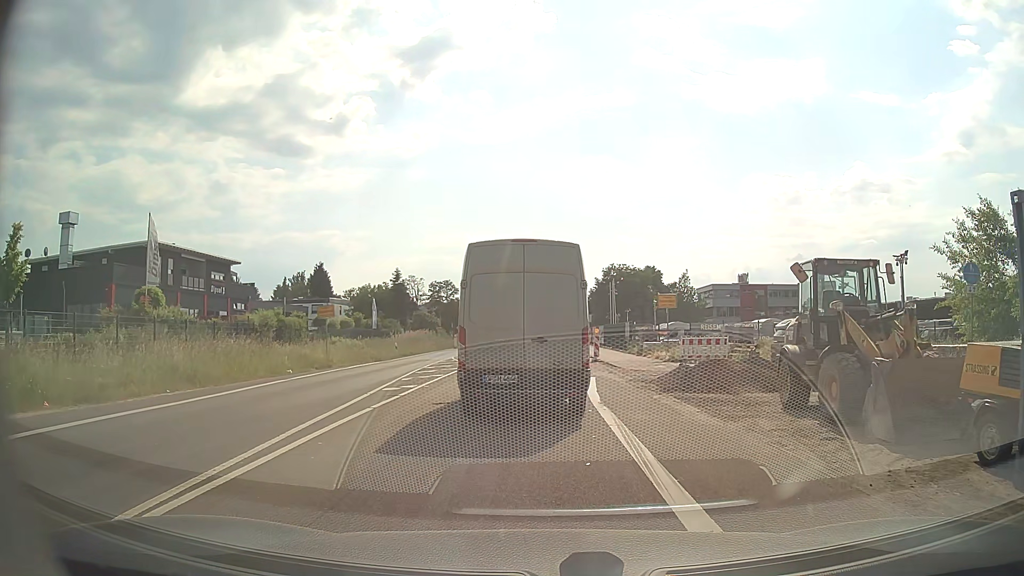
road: secondary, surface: asphalt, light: Day
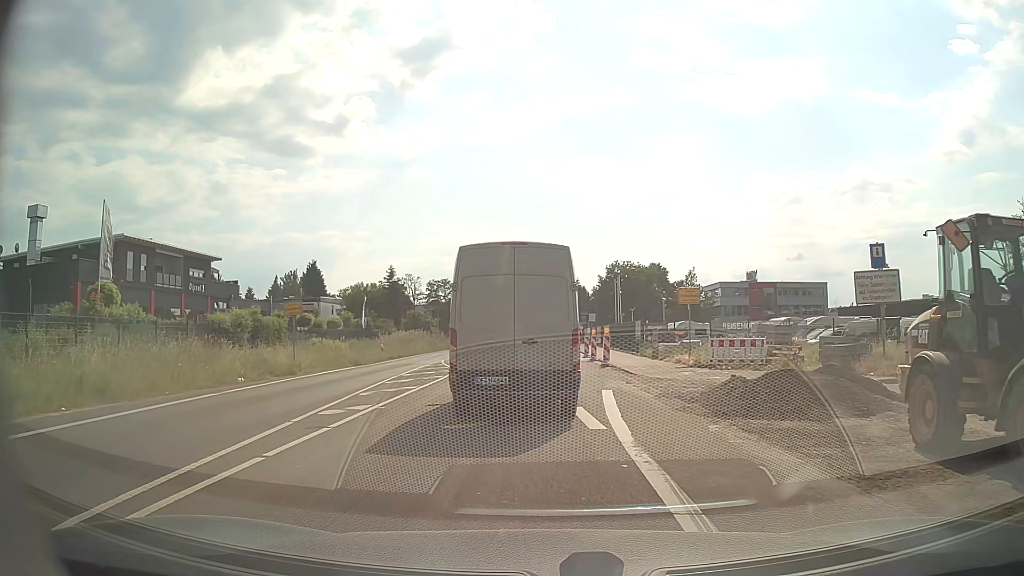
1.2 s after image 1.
(+0.1, +5.1) m; 0°
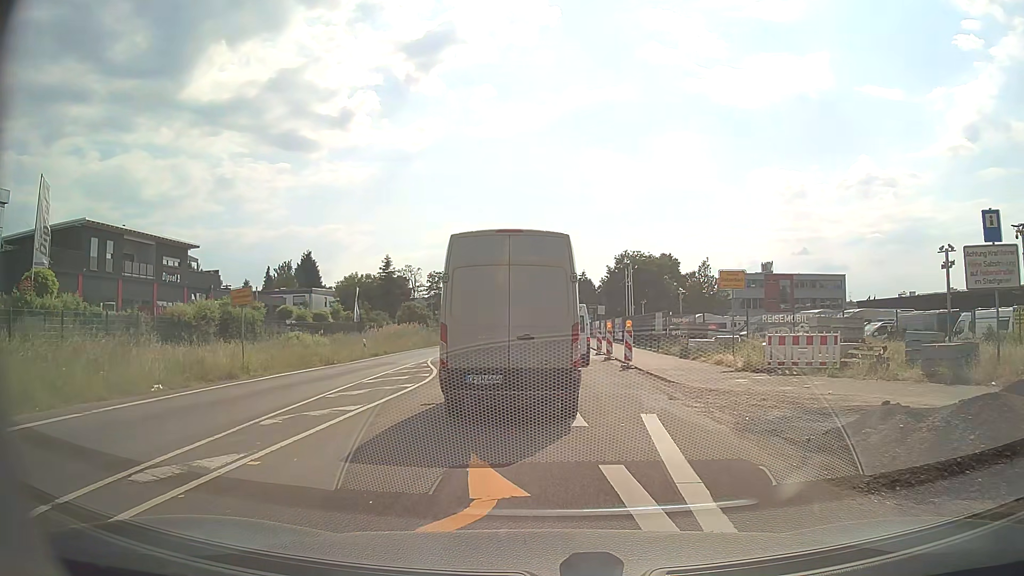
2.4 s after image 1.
(0.0, +5.9) m; 0°
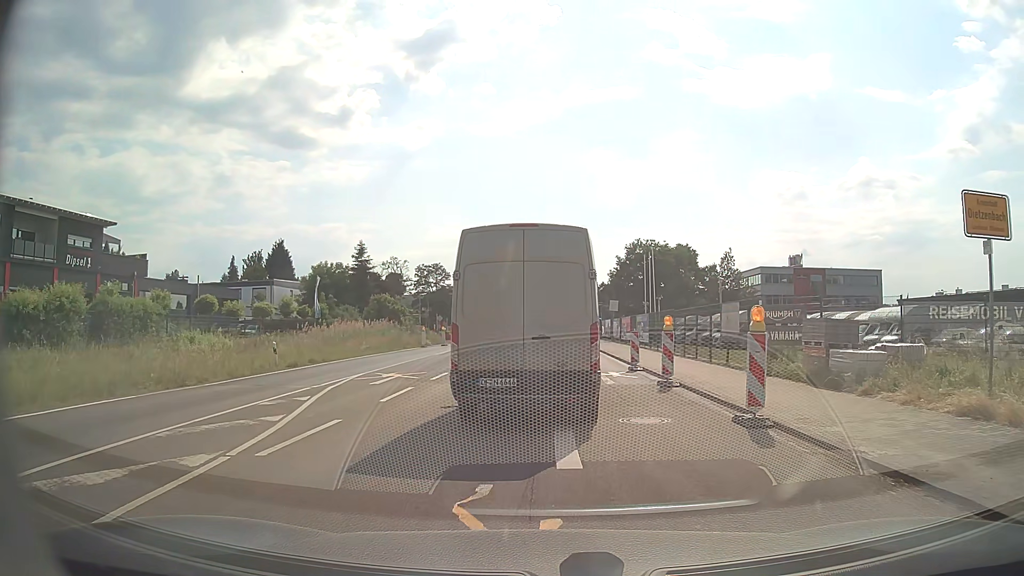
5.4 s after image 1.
(0.0, +14.2) m; 0°
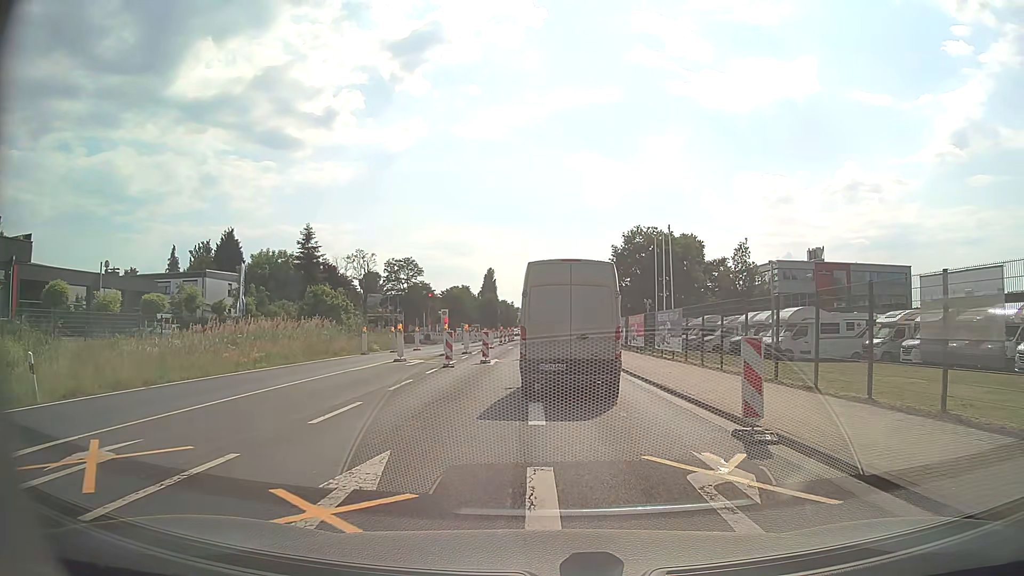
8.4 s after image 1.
(+0.3, +14.3) m; +2°
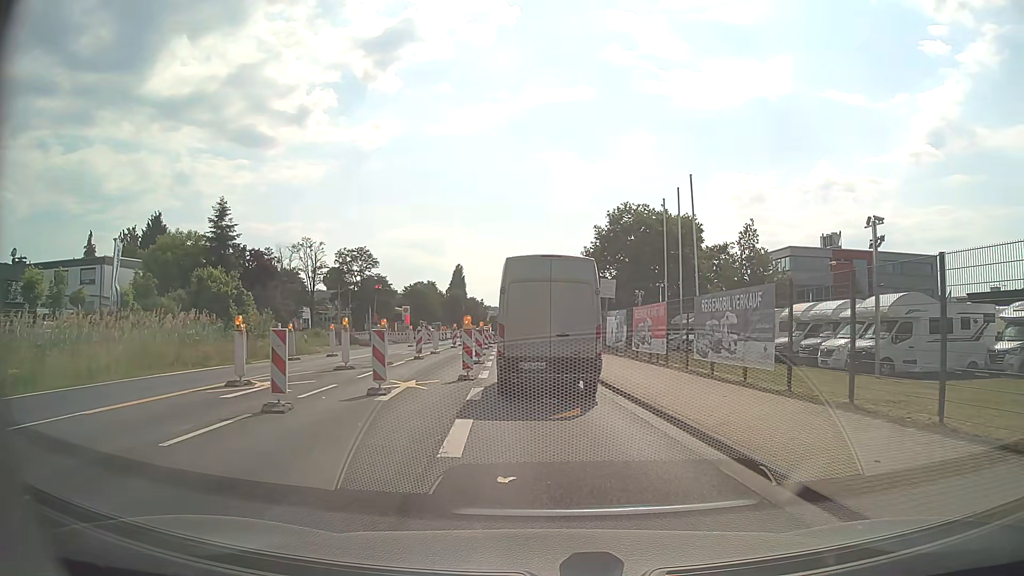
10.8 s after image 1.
(+0.2, +14.2) m; +2°
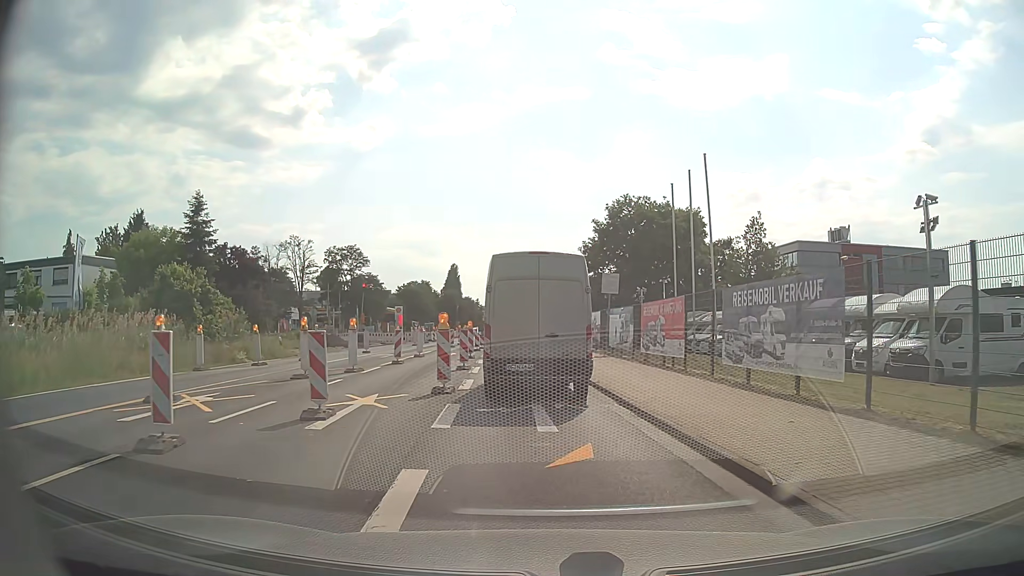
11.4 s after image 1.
(0.0, +3.6) m; 0°
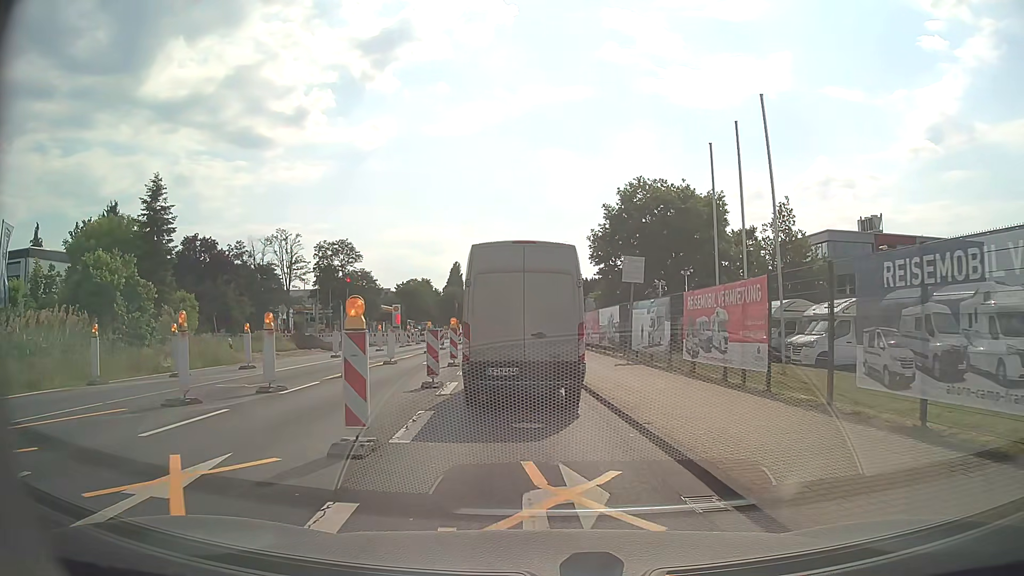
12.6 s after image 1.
(0.0, +7.0) m; 0°
